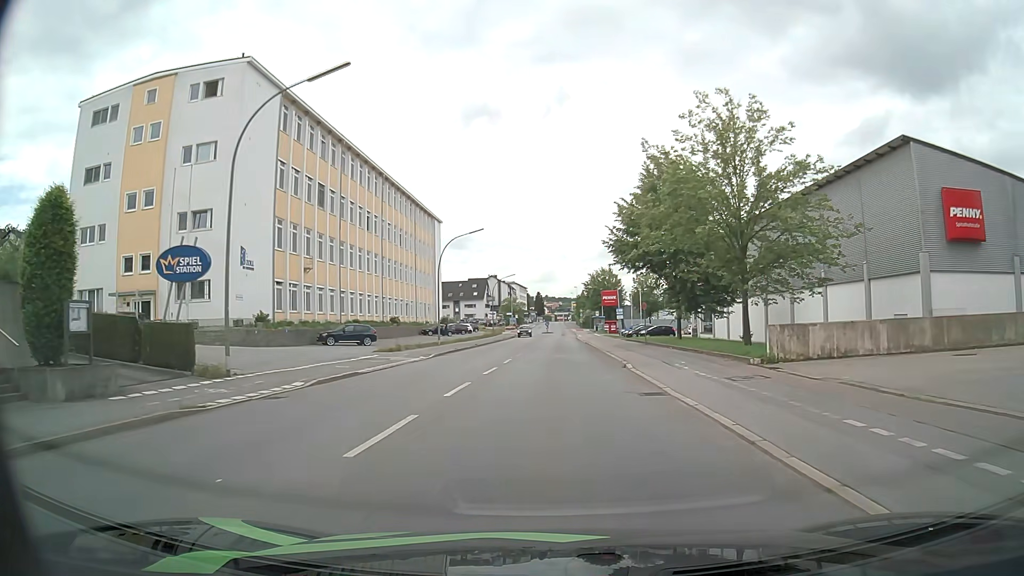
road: tertiary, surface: asphalt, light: Day
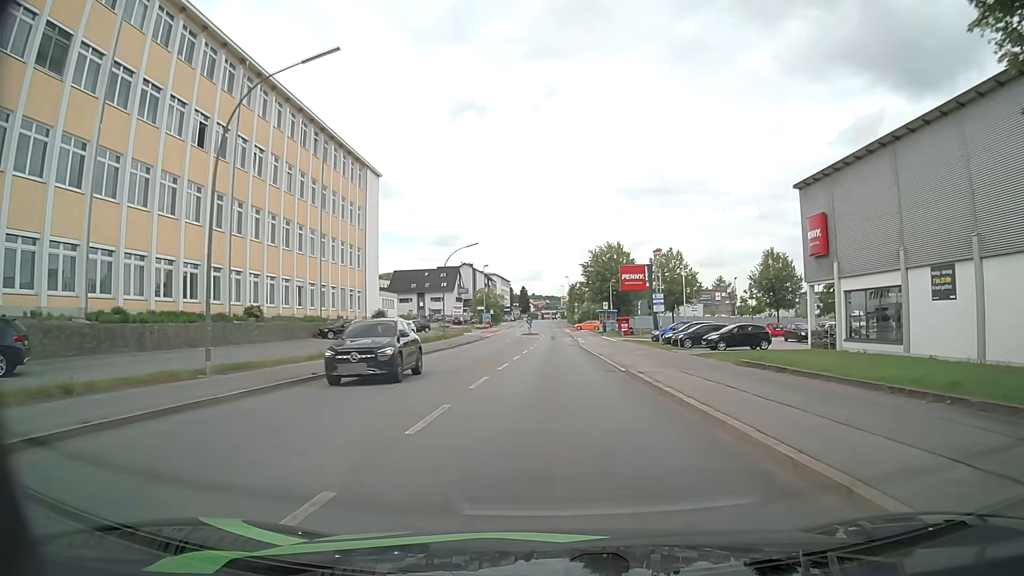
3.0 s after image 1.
(+0.3, +35.4) m; +1°
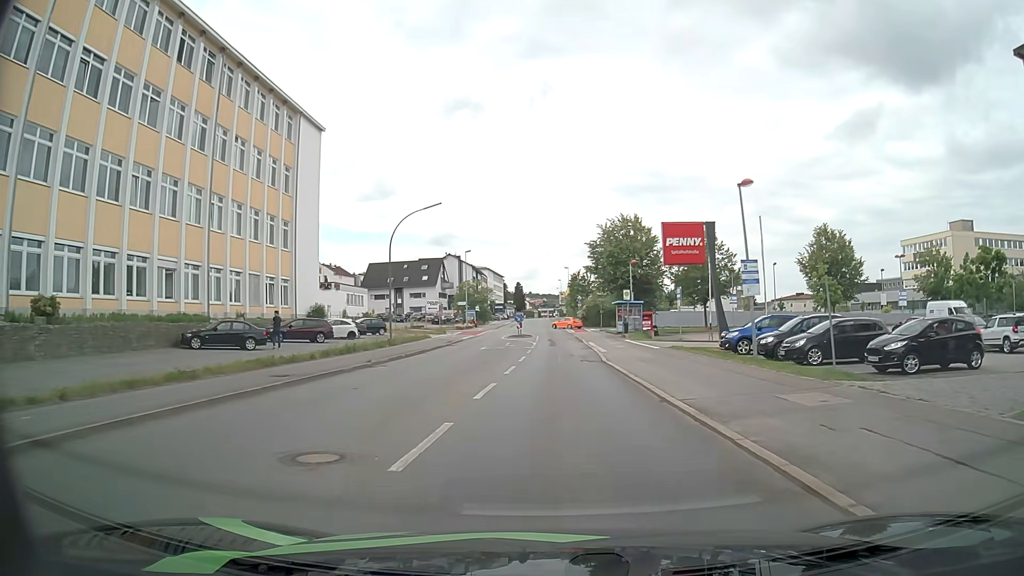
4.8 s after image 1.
(-0.1, +20.4) m; 0°
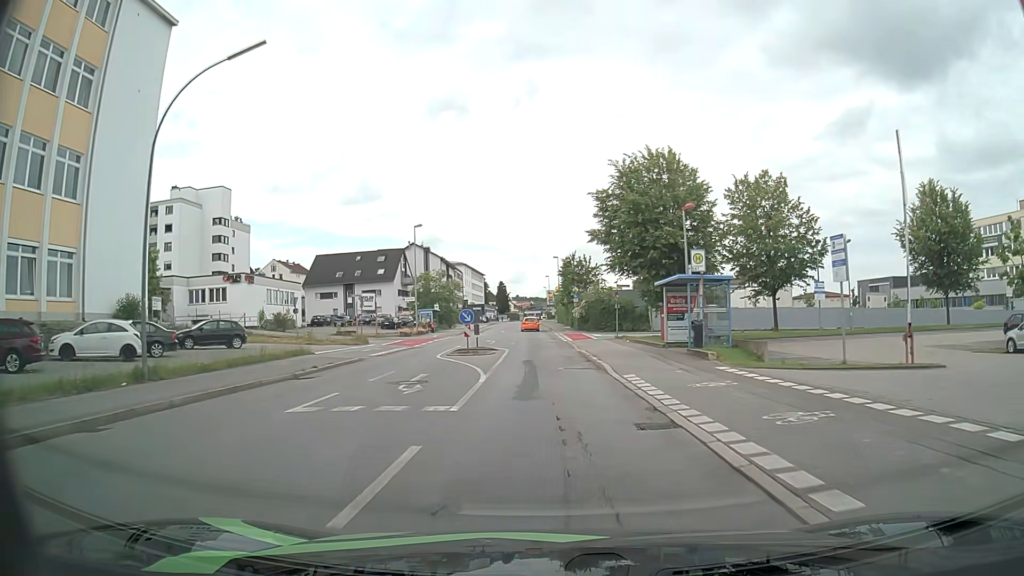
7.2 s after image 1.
(+0.3, +26.1) m; +1°
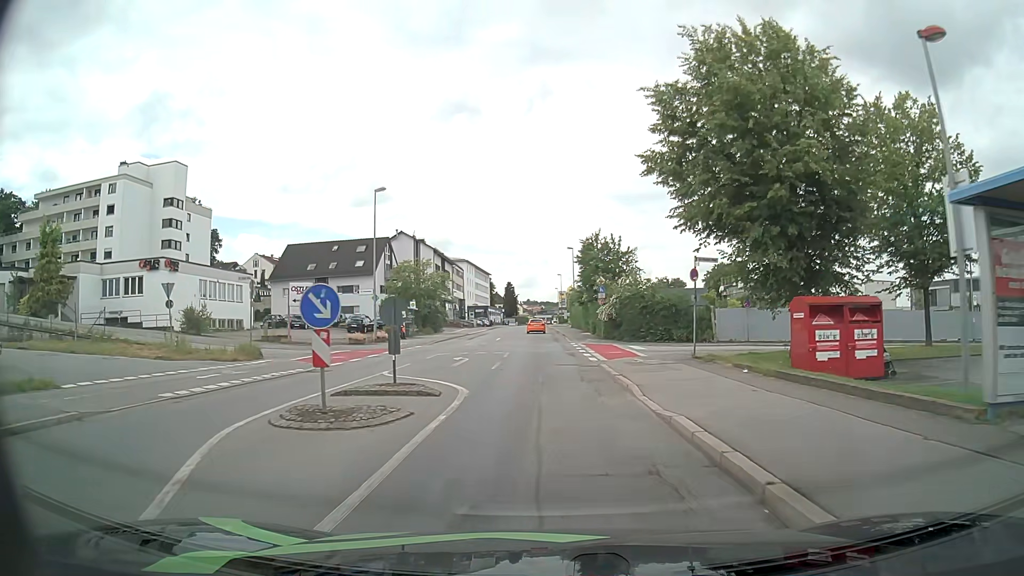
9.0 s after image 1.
(0.0, +18.7) m; 0°
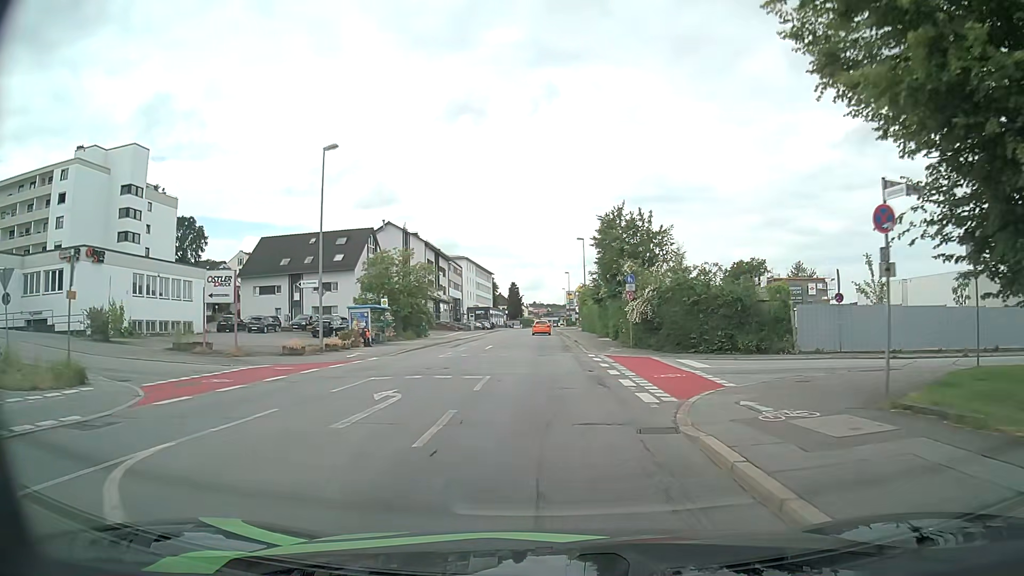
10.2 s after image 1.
(-0.1, +12.0) m; 0°
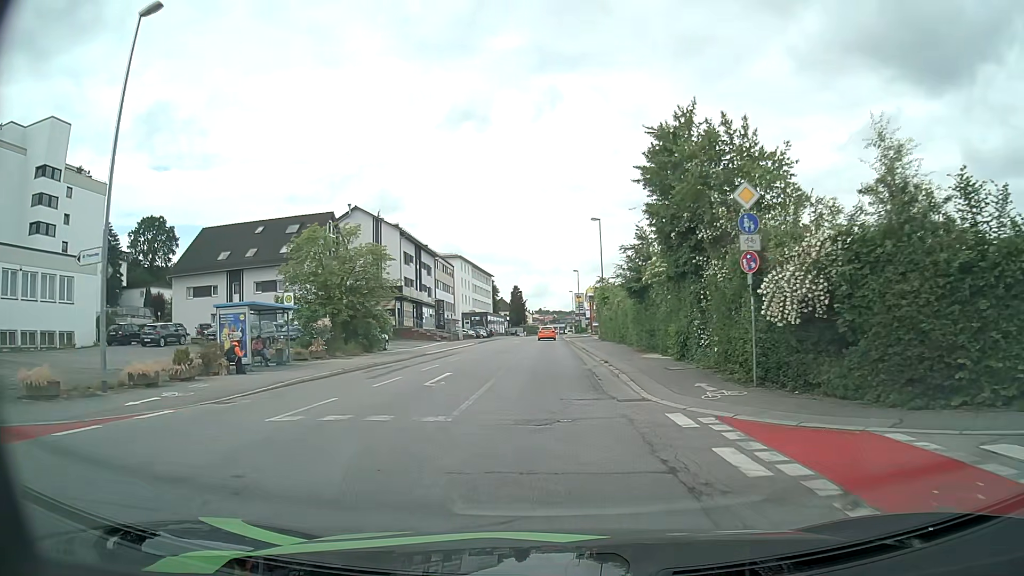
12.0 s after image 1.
(-0.1, +18.0) m; -1°
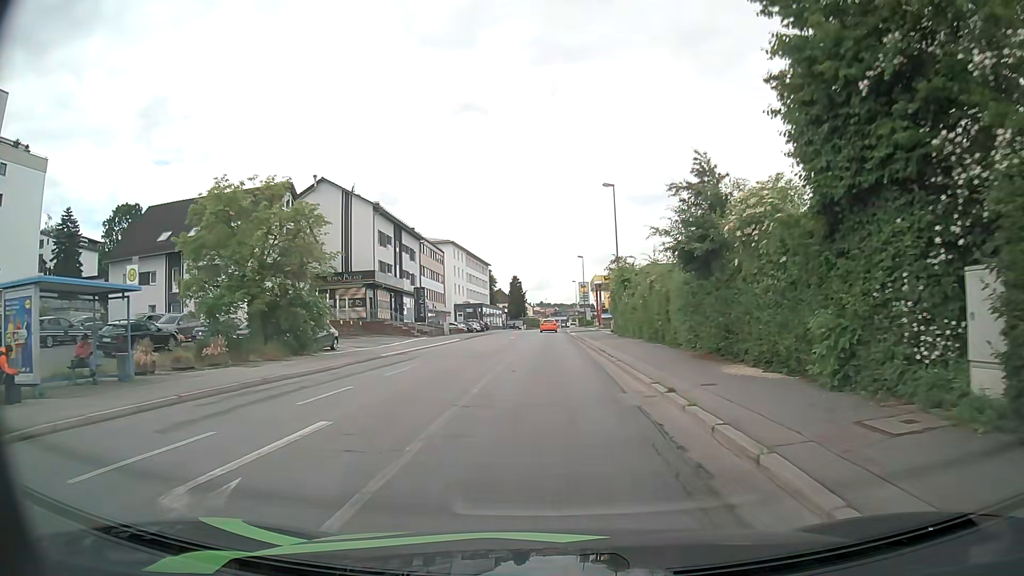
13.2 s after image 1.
(+0.1, +11.6) m; +1°
